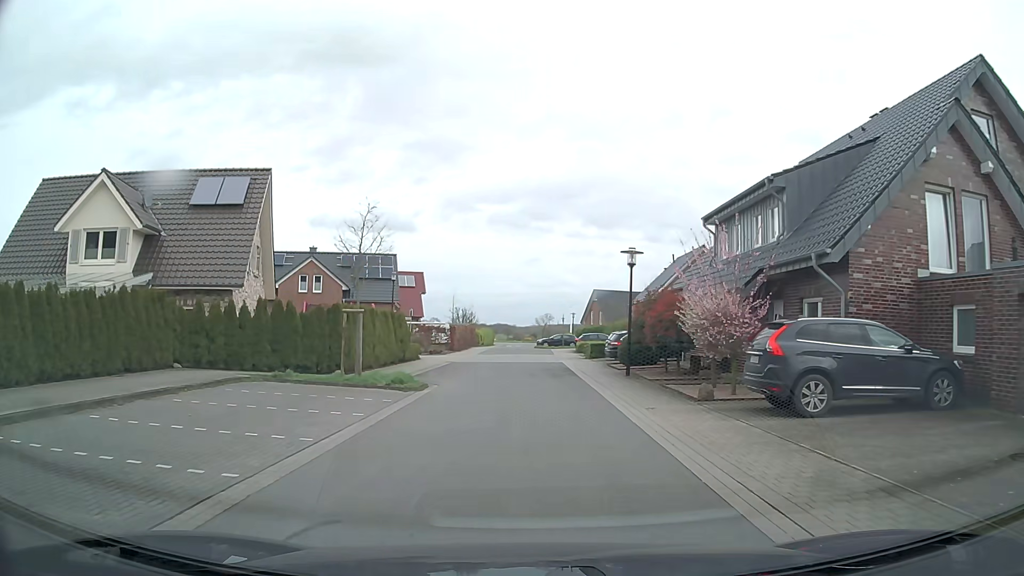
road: residential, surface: asphalt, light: Day
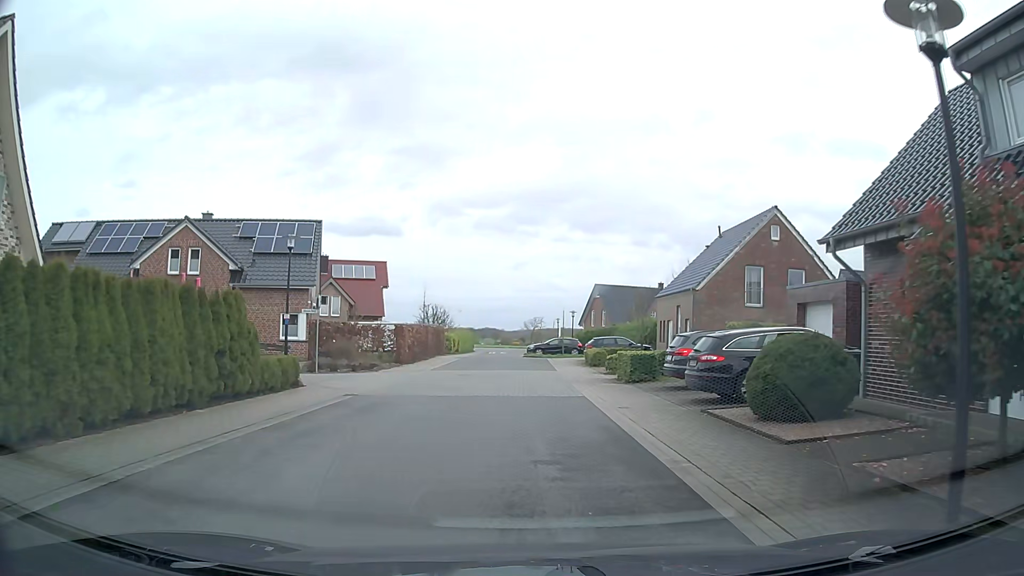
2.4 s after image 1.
(+0.3, +17.9) m; +2°
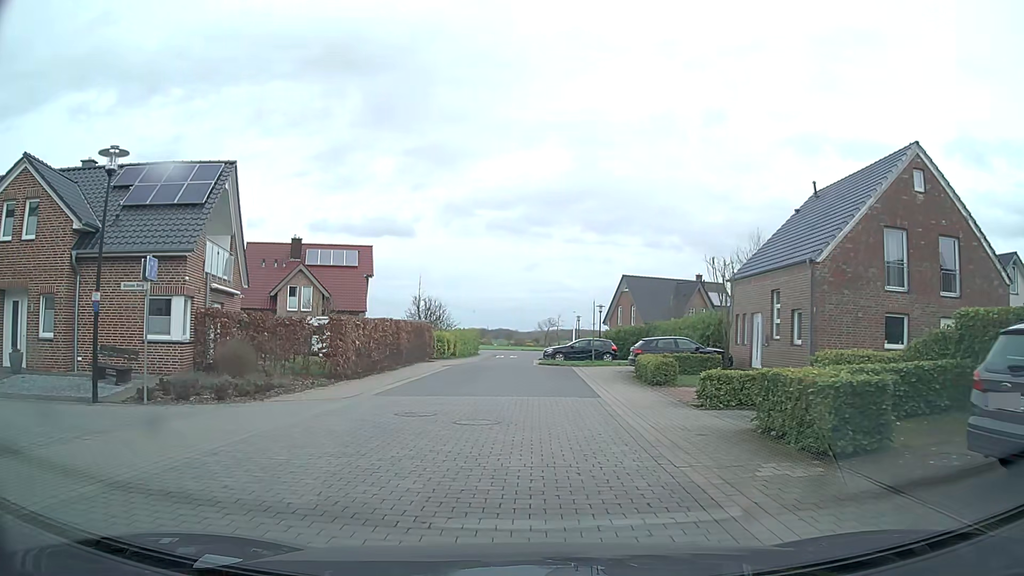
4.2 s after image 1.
(-0.2, +13.3) m; -2°
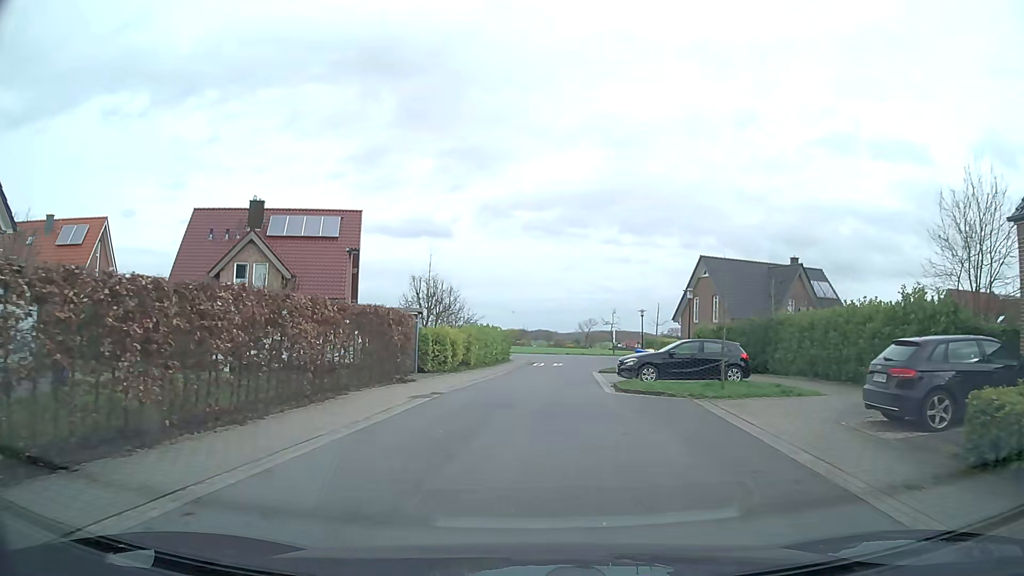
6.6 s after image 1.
(-0.5, +17.7) m; -3°
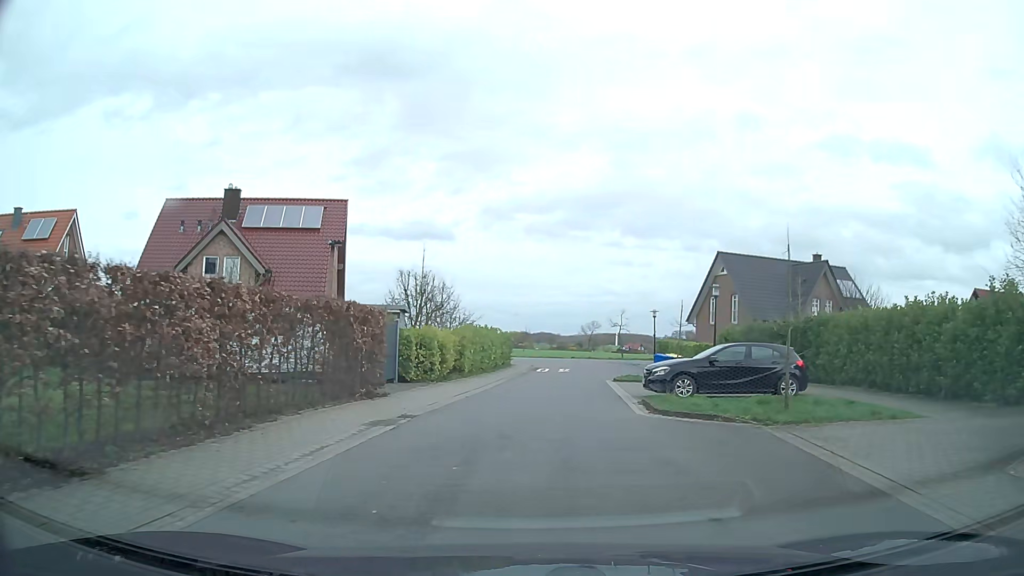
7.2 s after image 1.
(0.0, +4.4) m; 0°
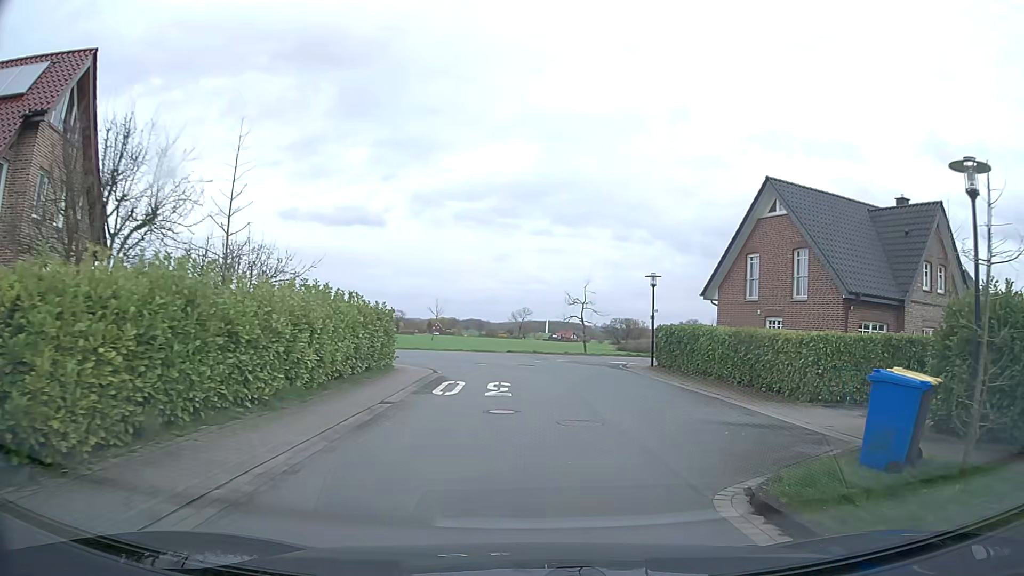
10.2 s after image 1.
(+0.8, +22.2) m; +5°
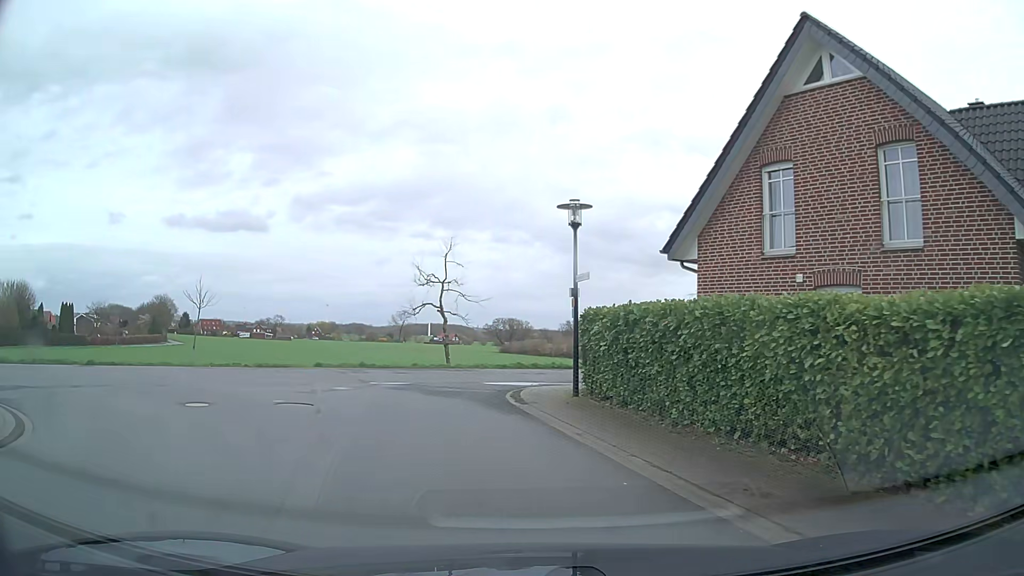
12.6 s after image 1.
(+1.9, +16.1) m; +10°
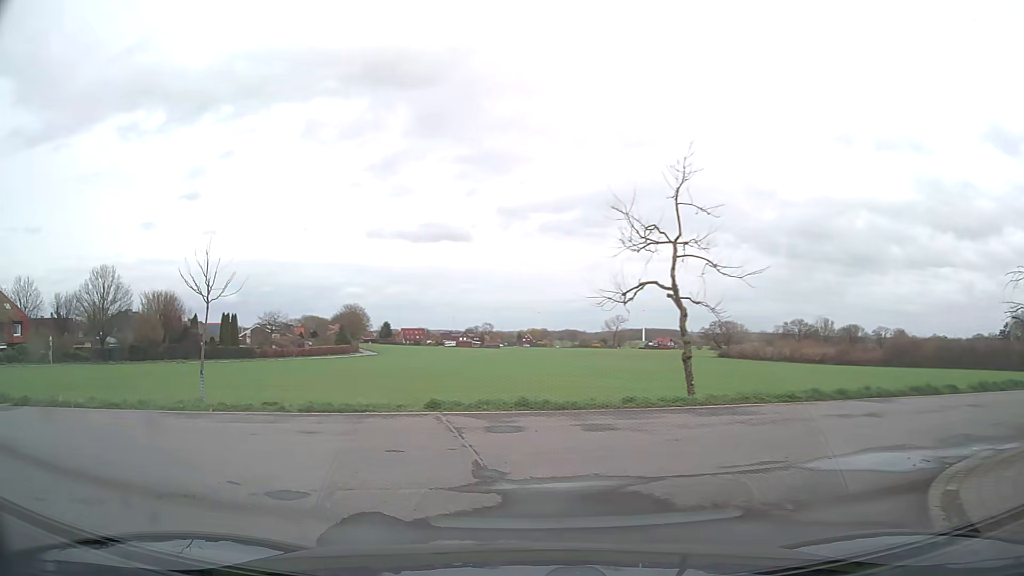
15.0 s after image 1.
(-1.3, +11.5) m; -17°
(-6, +7) (-16, +8) (-25, +6) (-35, +3) (-45, +1) (-55, +1) (-65, 0) (-75, -2) (-84, -5) (-94, -7) m
